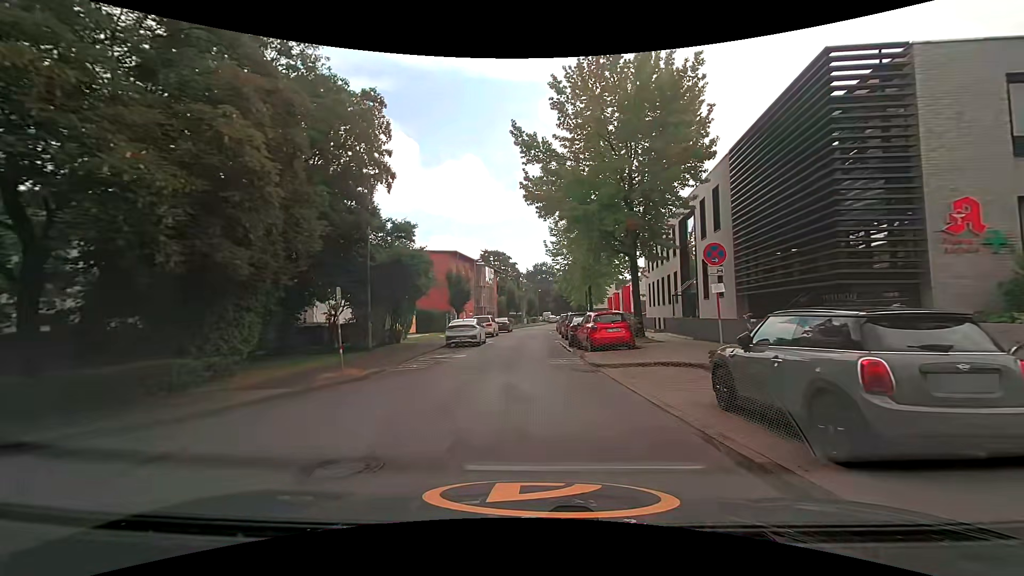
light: Day
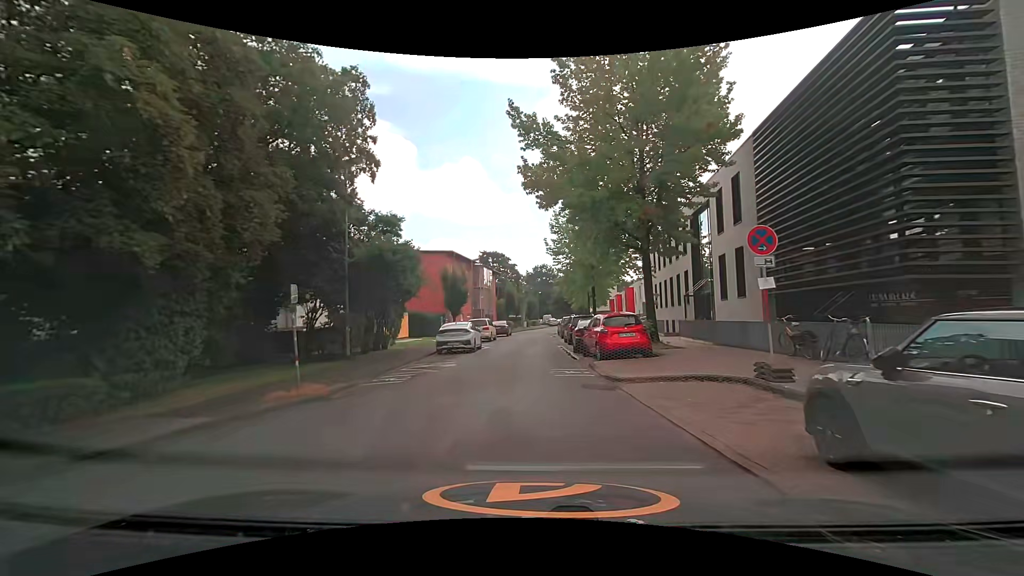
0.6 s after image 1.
(0.0, +2.6) m; -2°
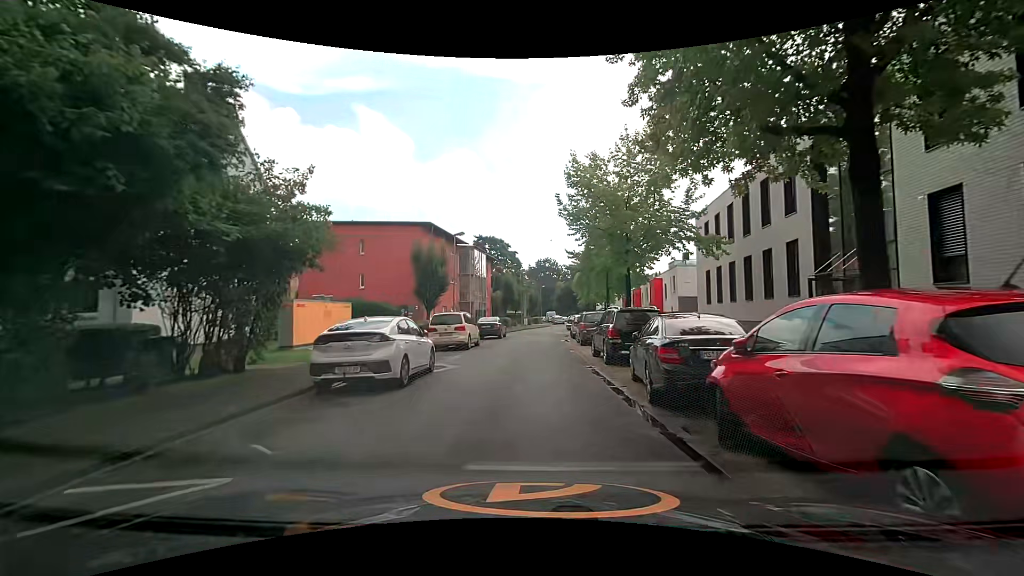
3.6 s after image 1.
(0.0, +13.4) m; -1°
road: residential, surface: asphalt
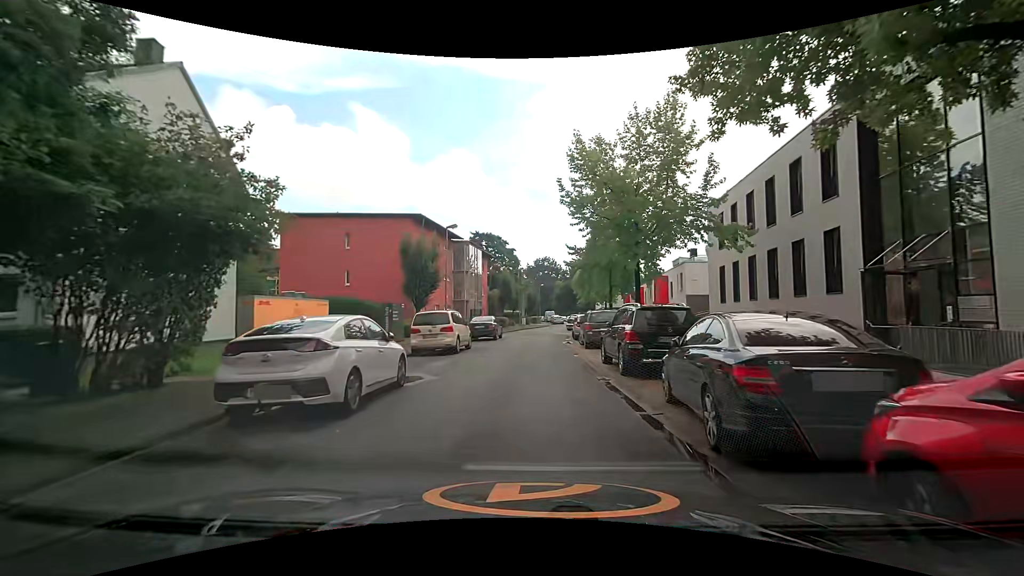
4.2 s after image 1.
(+0.1, +2.8) m; +2°
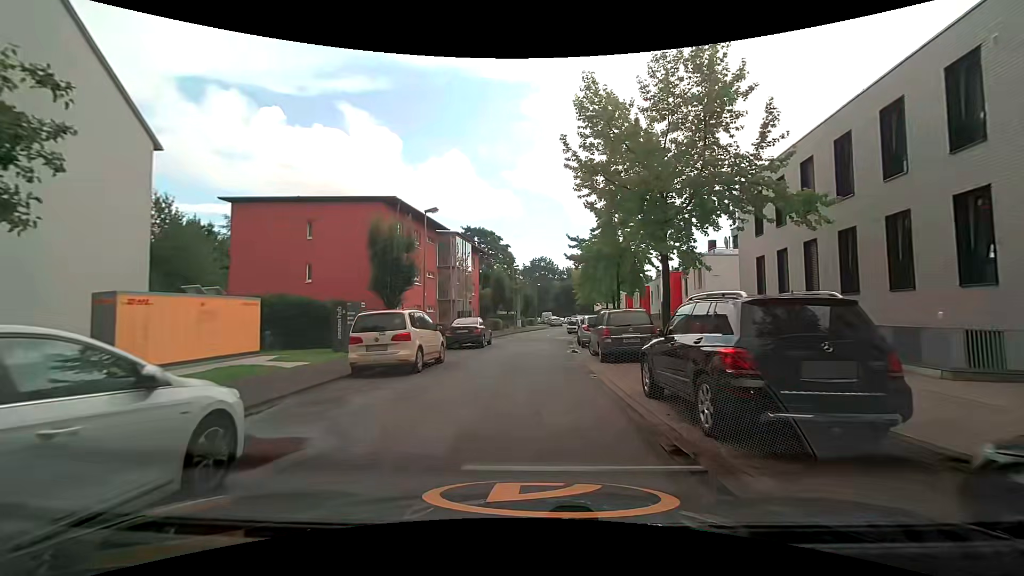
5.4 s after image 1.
(+0.1, +5.8) m; +2°
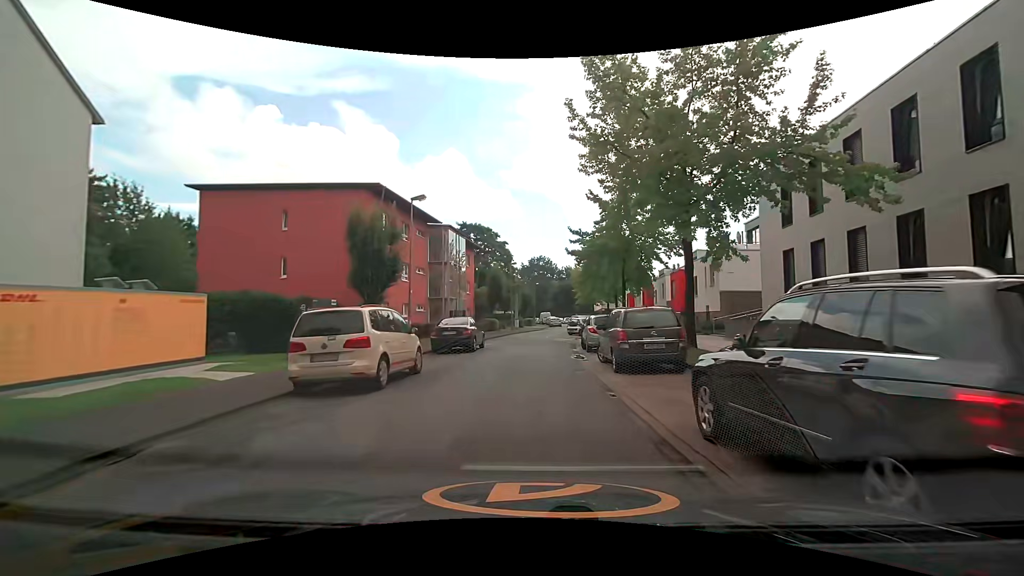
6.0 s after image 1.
(0.0, +3.0) m; 0°
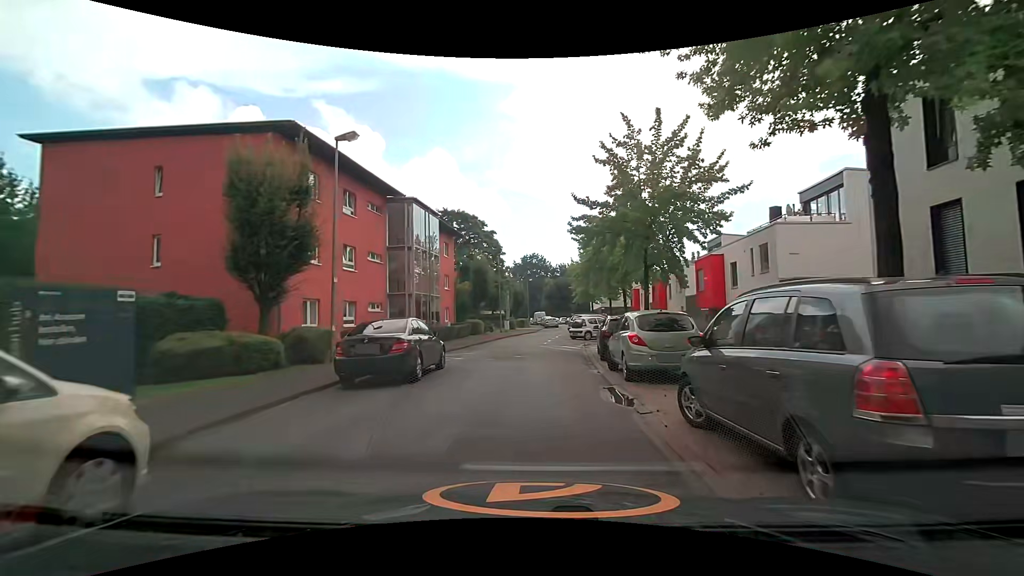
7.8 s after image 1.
(0.0, +9.1) m; 0°
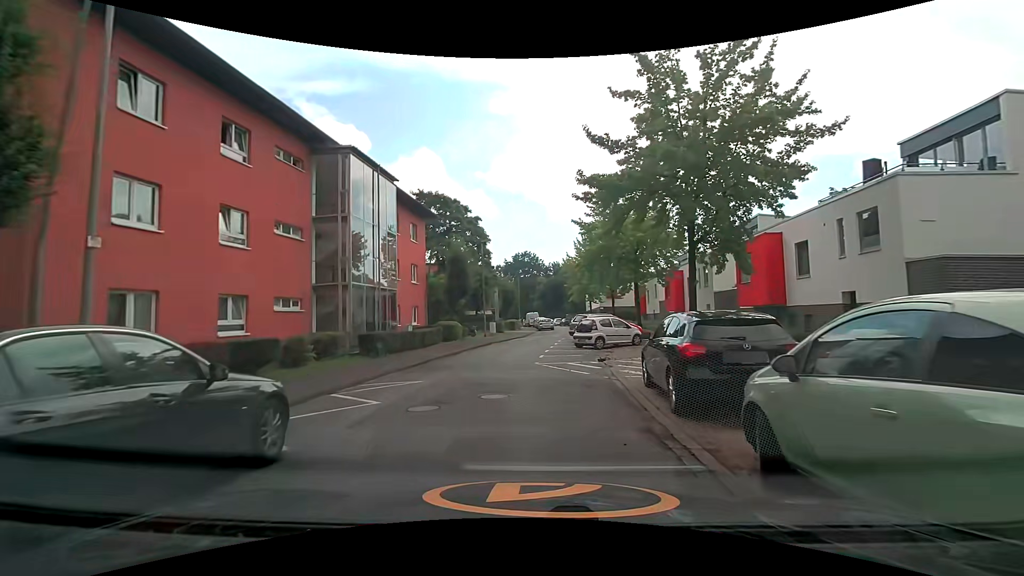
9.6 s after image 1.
(0.0, +8.9) m; 0°
(0, +10) (0, +20) (0, +30) (+2, +40) (+4, +50) (+5, +60) (+5, +70) (+5, +80) (+4, +89) (+3, +99) m
